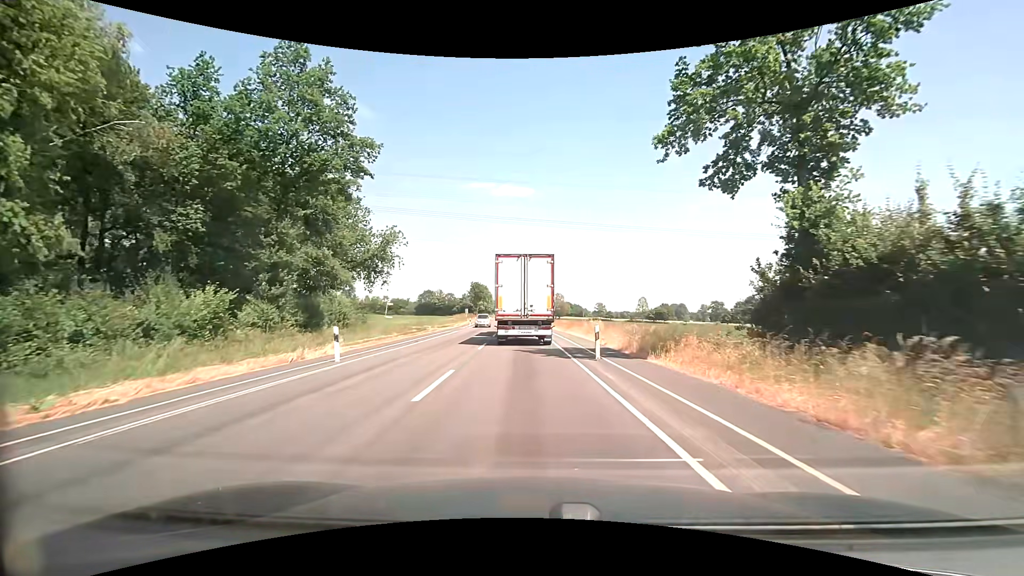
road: secondary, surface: asphalt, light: Day
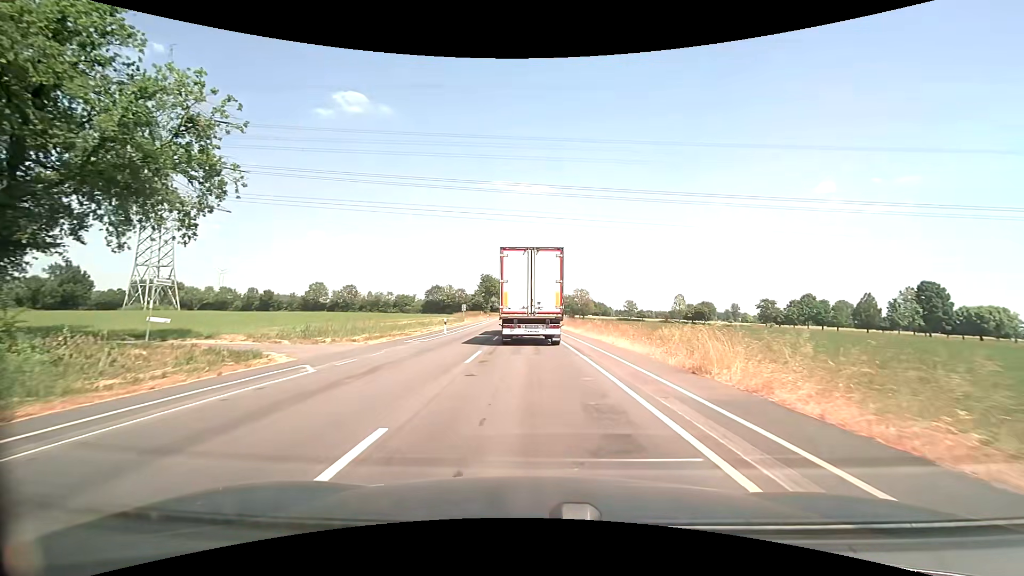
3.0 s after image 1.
(-0.8, +30.5) m; -2°
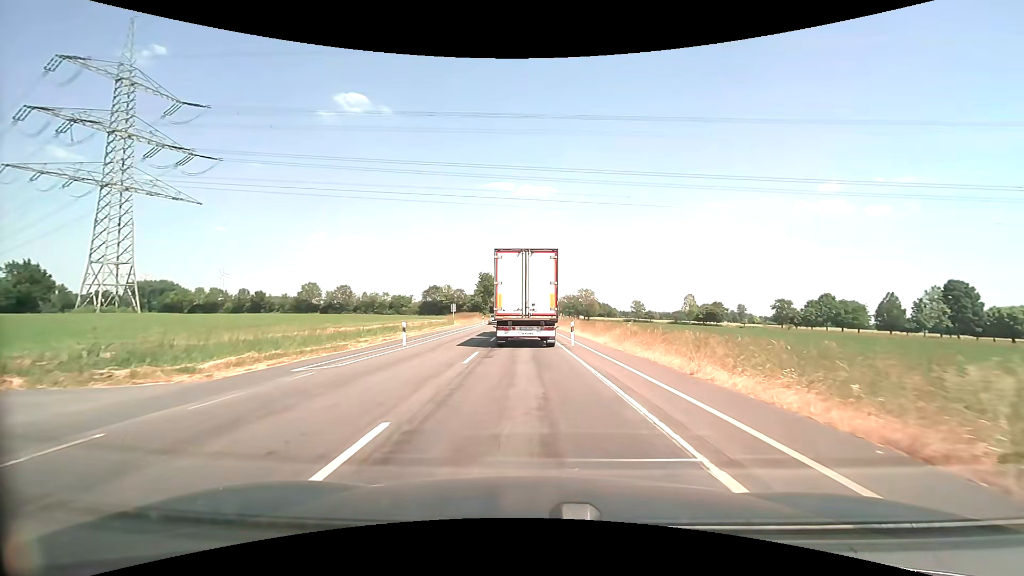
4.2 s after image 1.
(0.0, +11.6) m; 0°
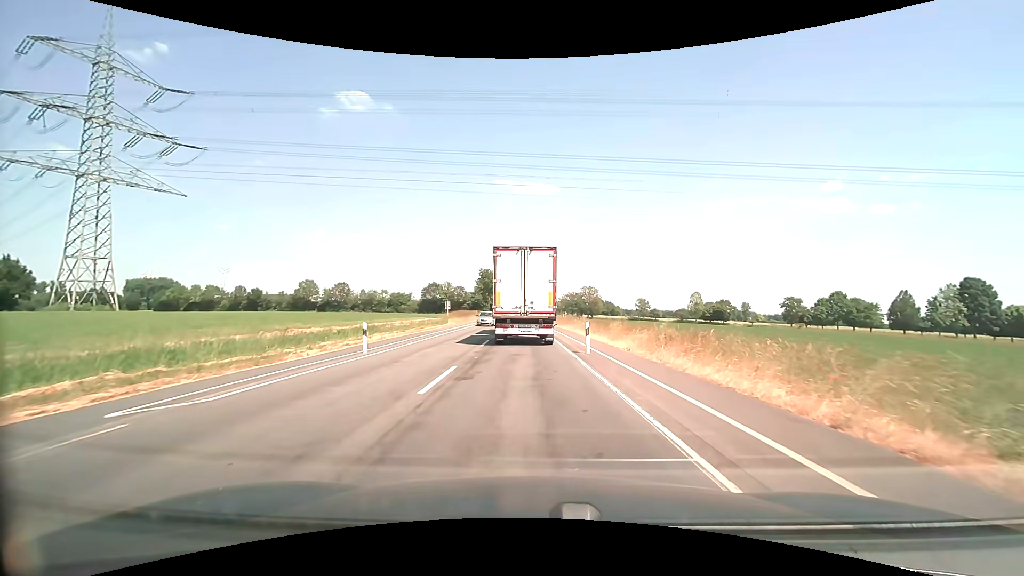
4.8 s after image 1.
(0.0, +5.6) m; 0°
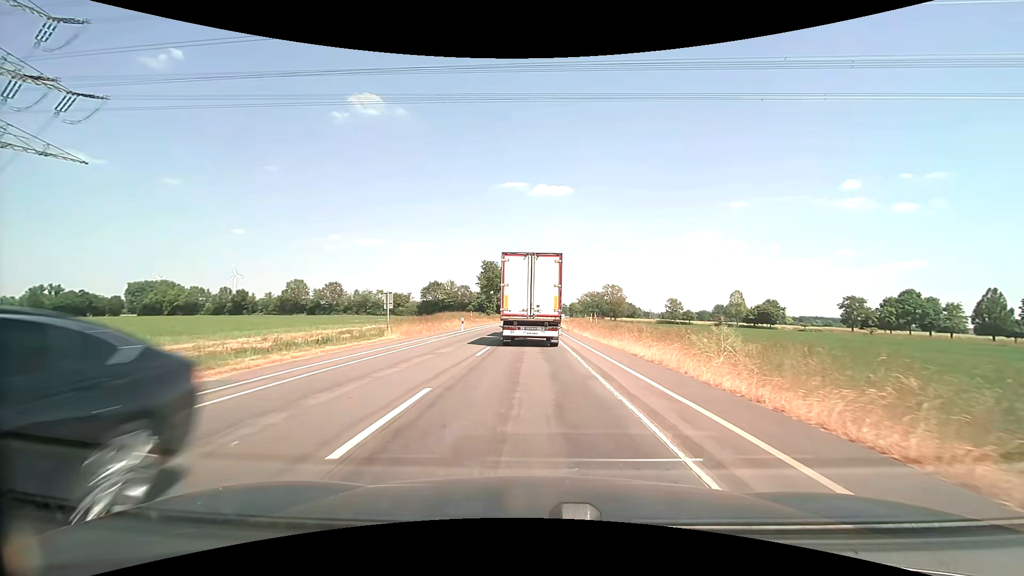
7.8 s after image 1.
(-0.4, +27.7) m; -1°
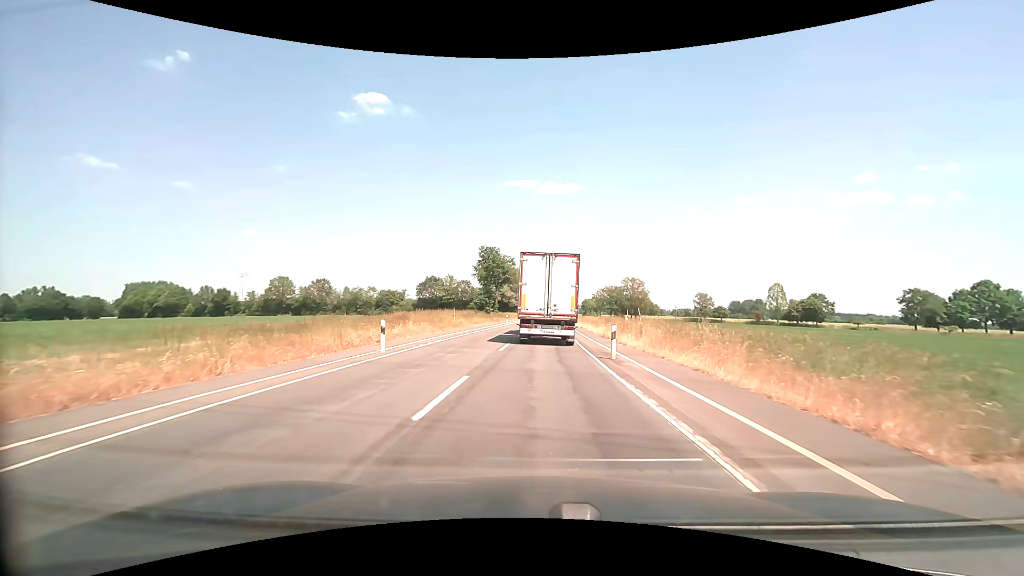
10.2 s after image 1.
(-0.3, +22.7) m; -1°
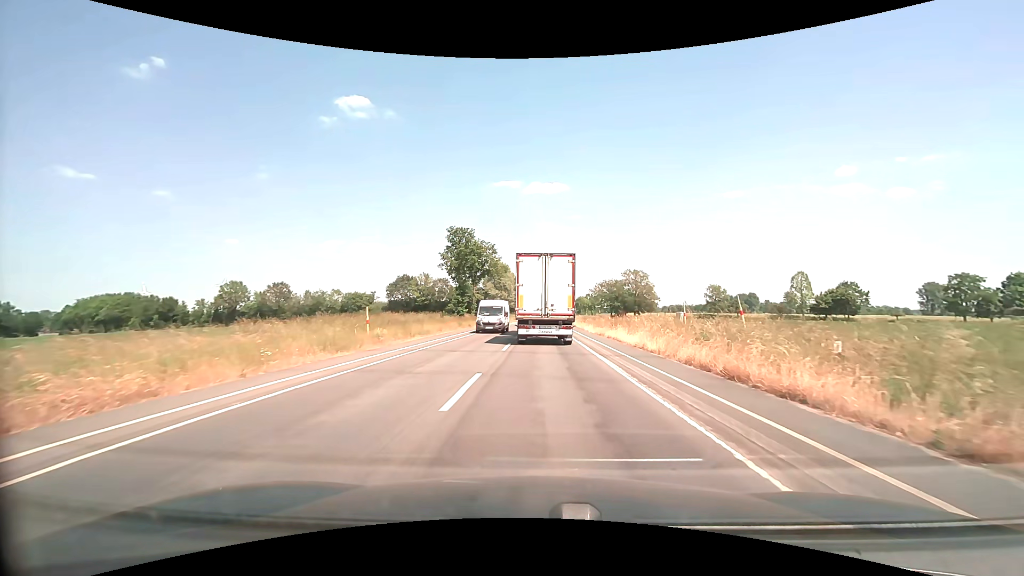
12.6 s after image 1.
(+0.1, +23.4) m; +1°
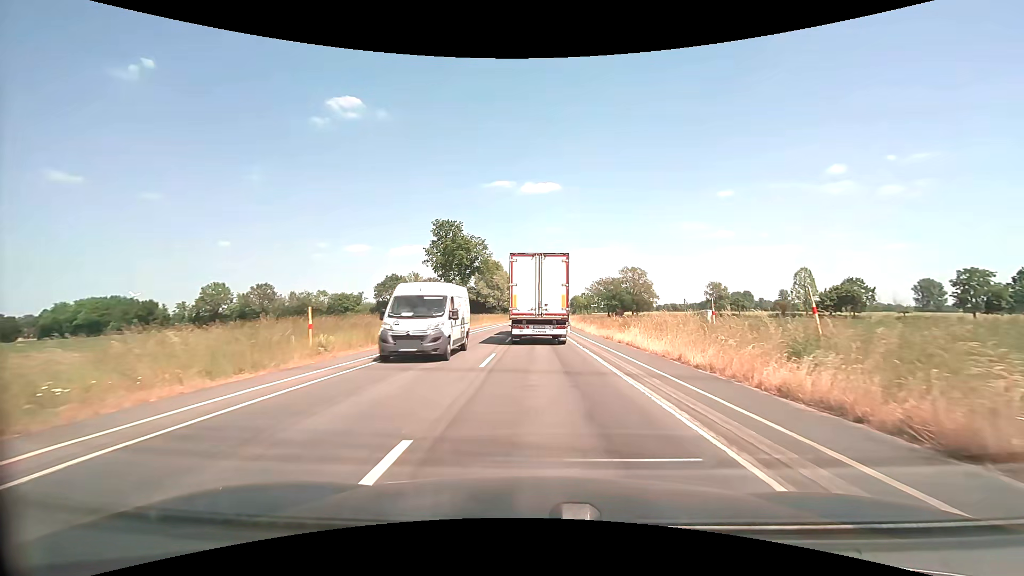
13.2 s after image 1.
(0.0, +5.9) m; +1°
(0, +10) (0, +20) (0, +30) (0, +40) (+1, +50) (+1, +60) (+1, +70) (+2, +80) (+2, +90) (+3, +100) m
